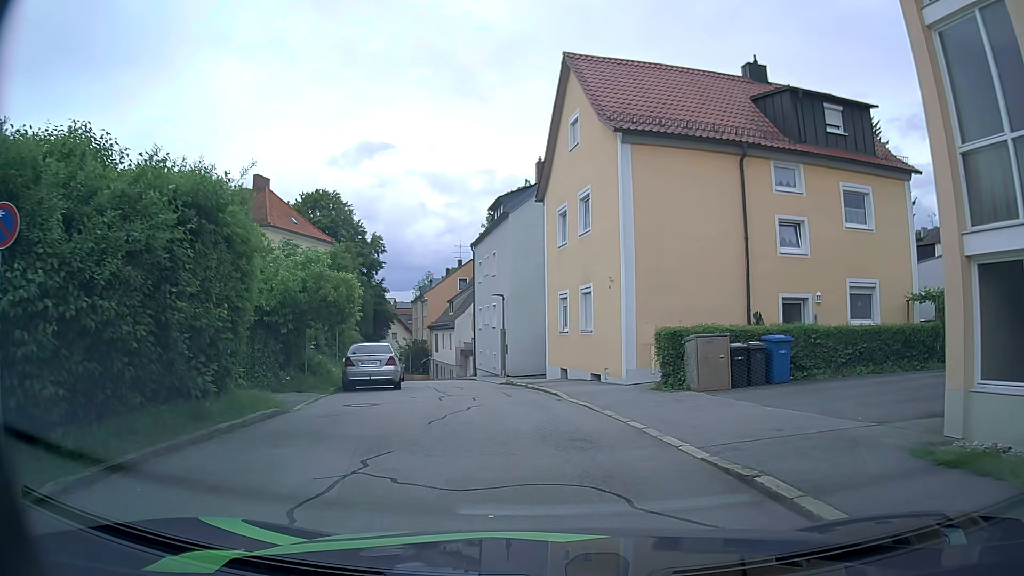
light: Day
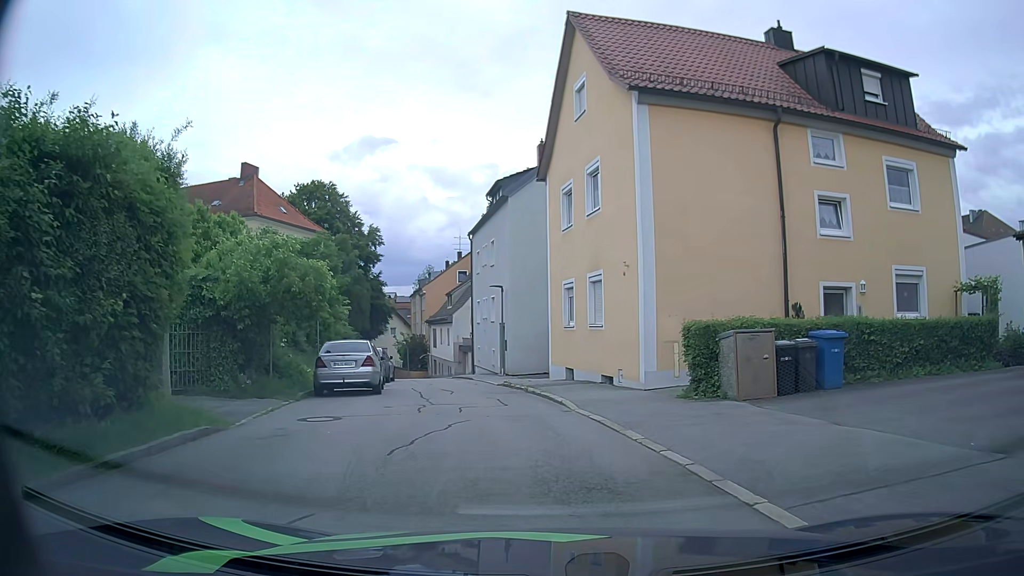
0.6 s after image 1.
(0.0, +2.7) m; +1°
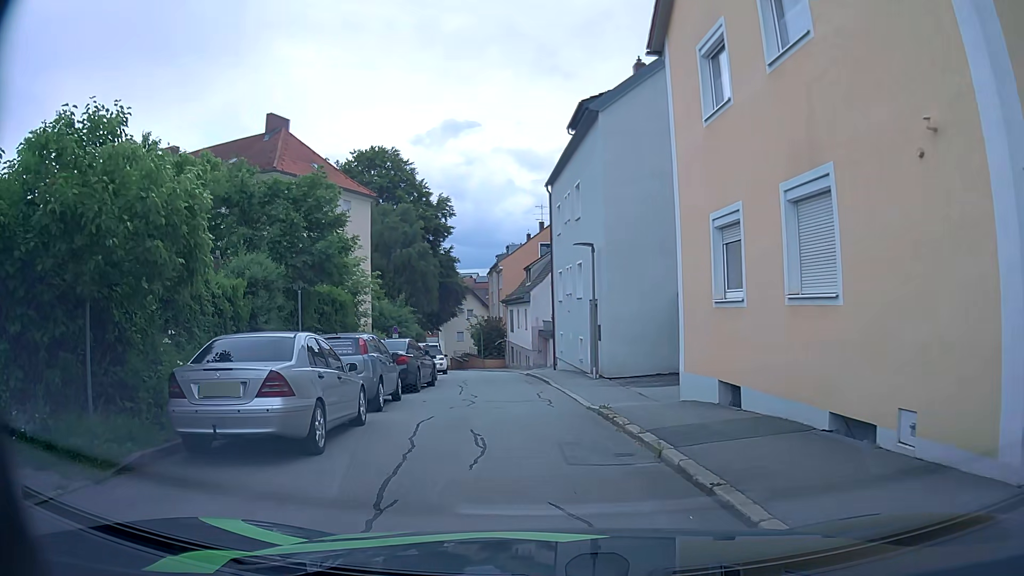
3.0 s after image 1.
(-0.7, +9.8) m; -7°
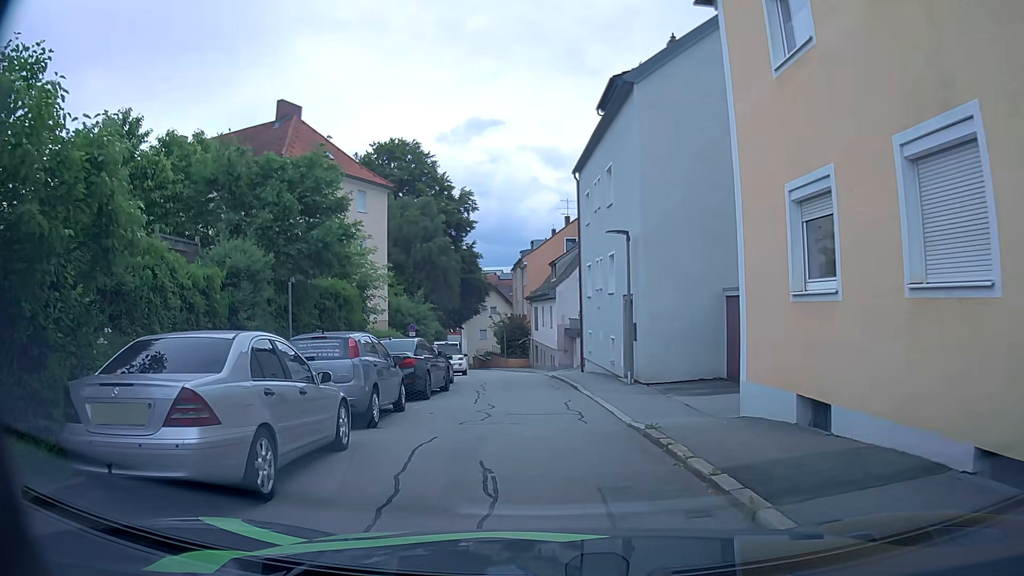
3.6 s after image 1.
(-0.1, +2.3) m; -2°
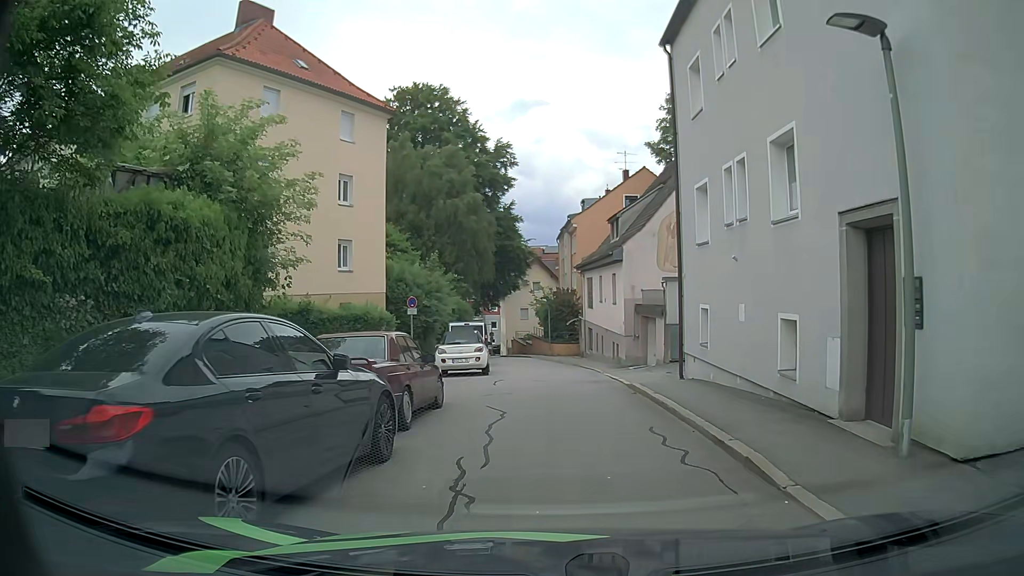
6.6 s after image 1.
(-0.8, +12.0) m; -4°
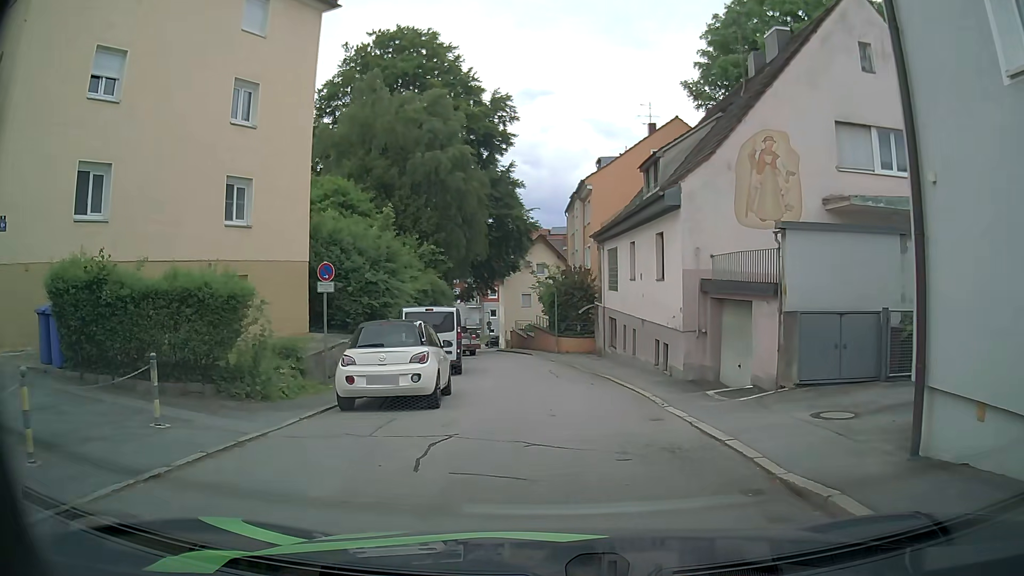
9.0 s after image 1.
(-0.2, +10.7) m; -1°
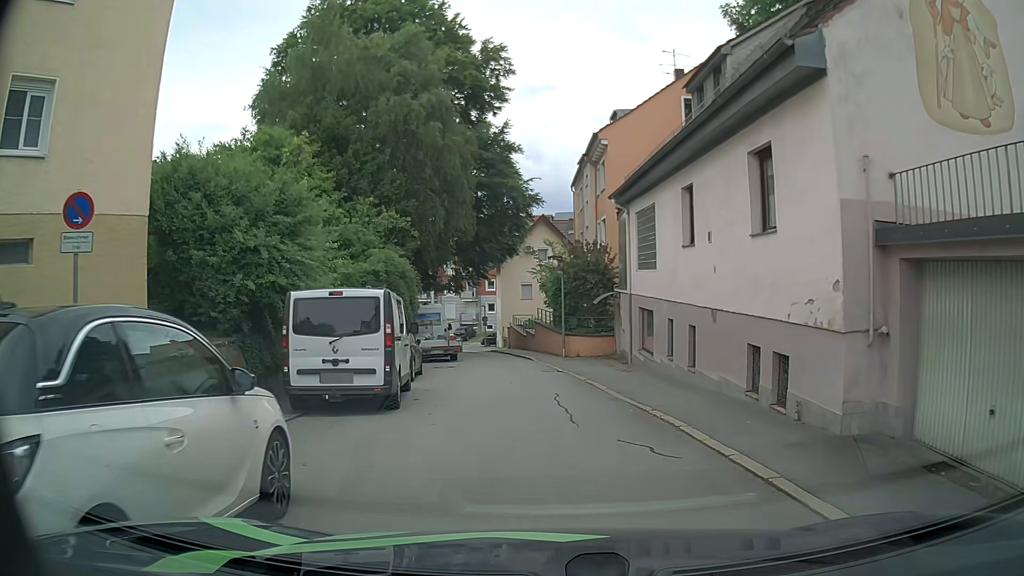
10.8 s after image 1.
(0.0, +8.9) m; +1°
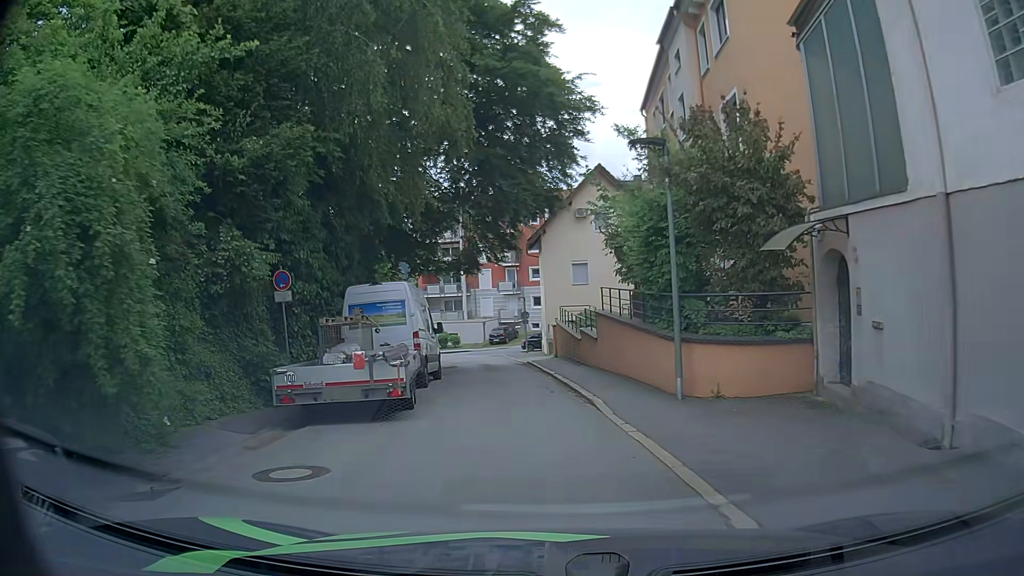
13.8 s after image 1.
(-0.8, +16.8) m; -5°
